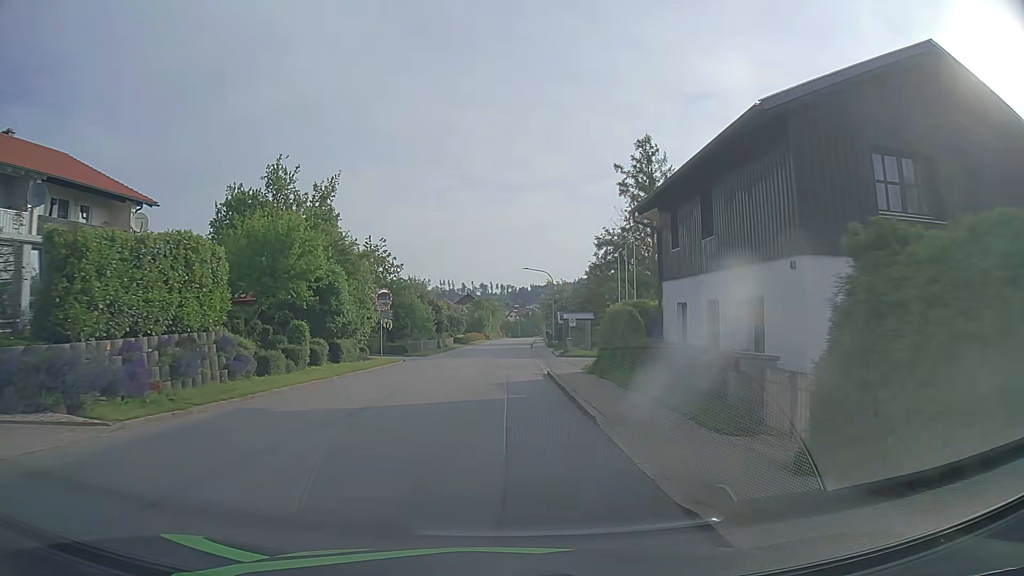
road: tertiary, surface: asphalt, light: Day
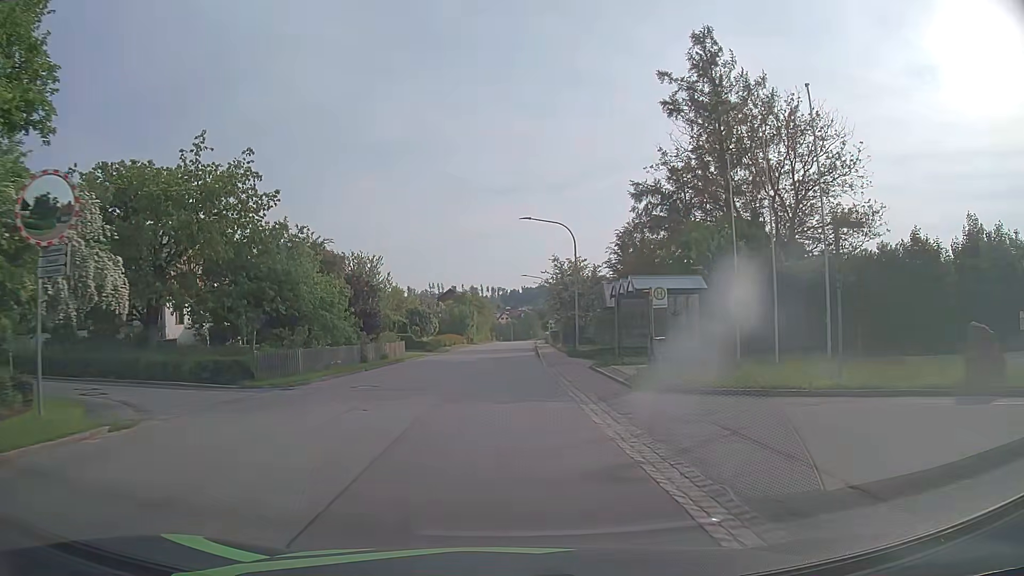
(+0.1, +27.6) m; 0°
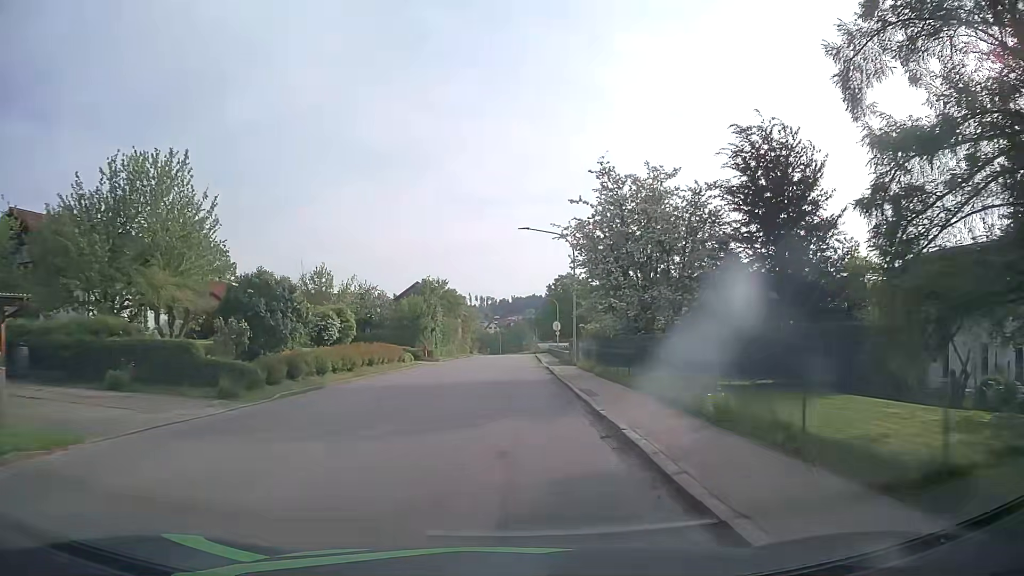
(+0.3, +35.4) m; +1°
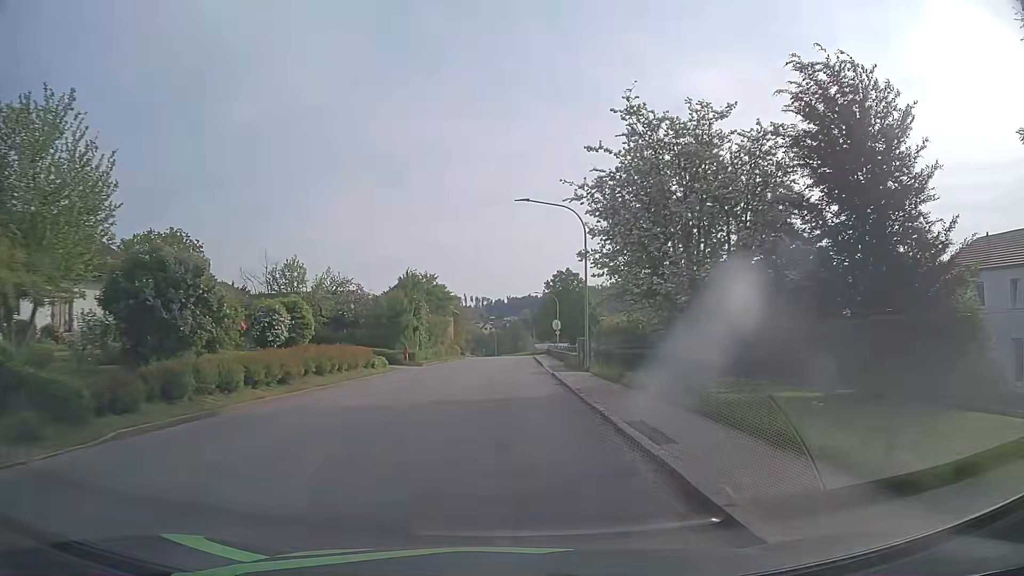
(+0.1, +7.3) m; +1°
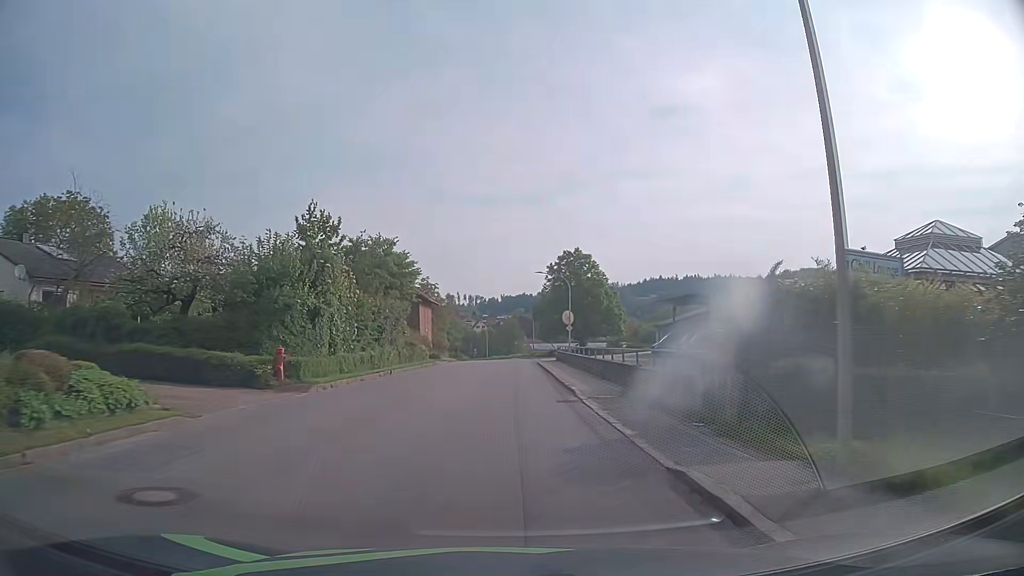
(+0.1, +22.3) m; 0°
(0, +10) (0, +20) (0, +30) (0, +40) (+1, +50) (+1, +60) (+1, +70) (0, +80) (0, +90) (0, +100) m
